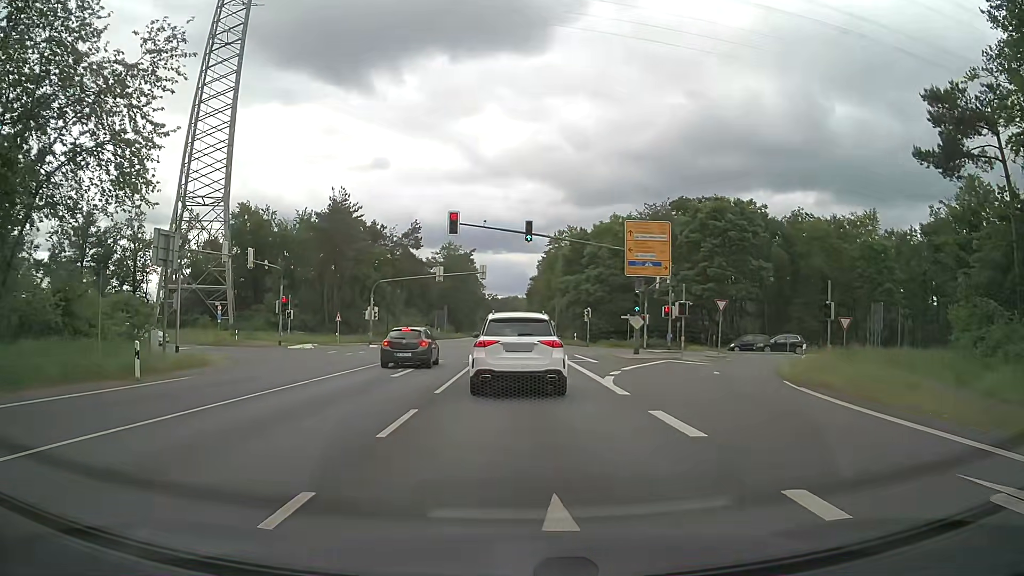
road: primary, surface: asphalt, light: Day
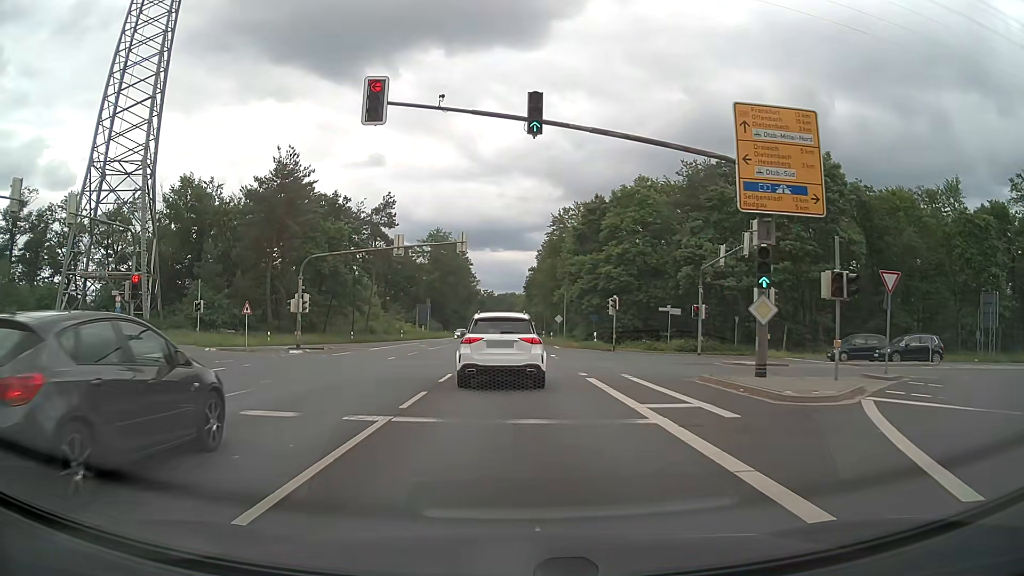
(+0.1, +20.3) m; 0°
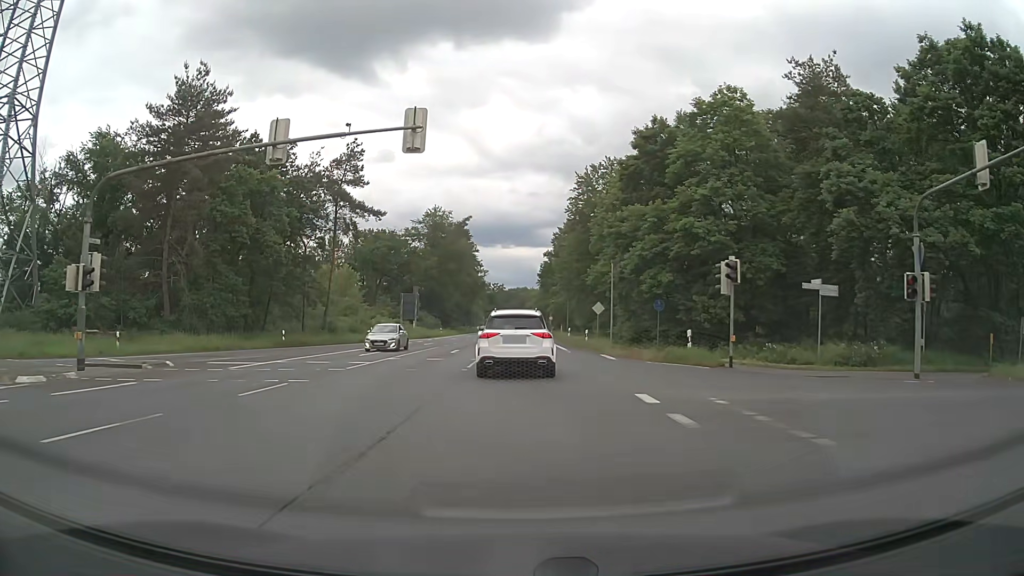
(-0.3, +24.1) m; -1°
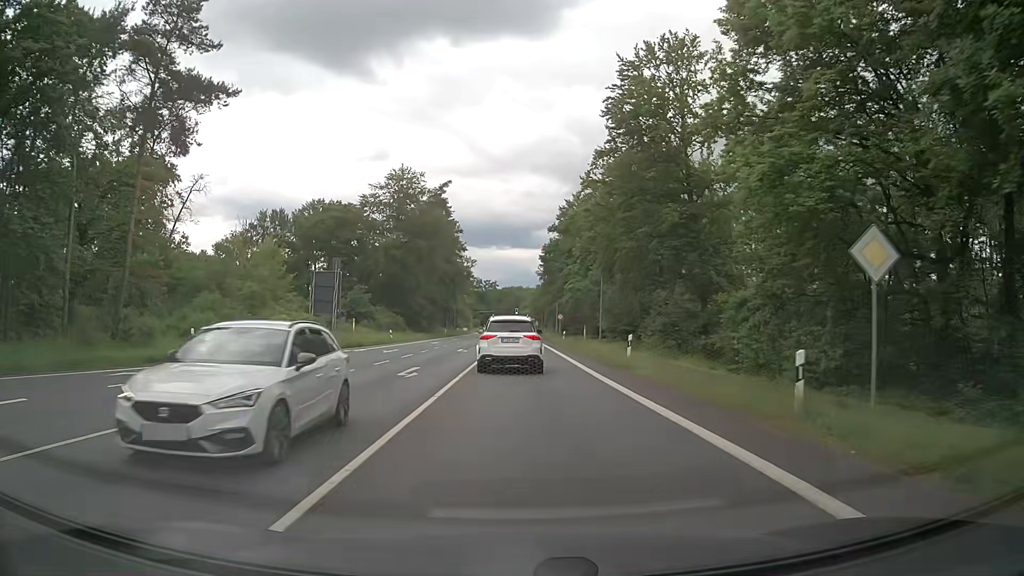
(+0.1, +34.2) m; +1°
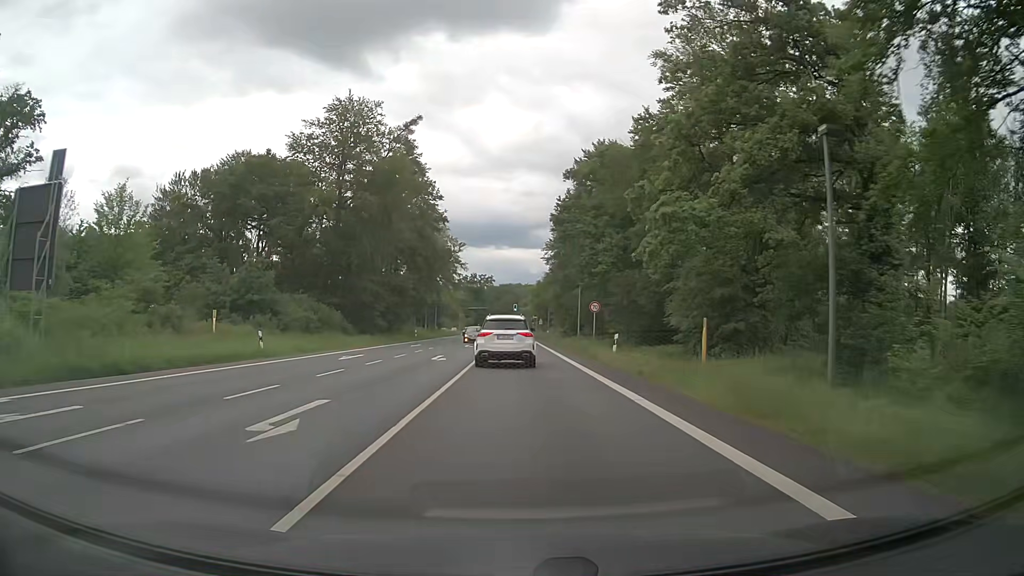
(-0.1, +31.4) m; 0°
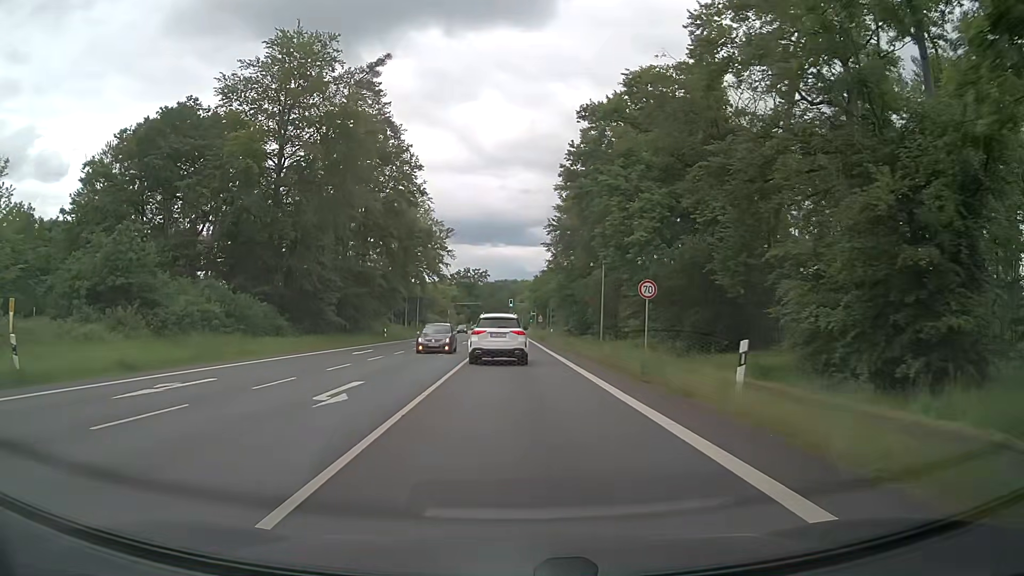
(0.0, +16.3) m; 0°
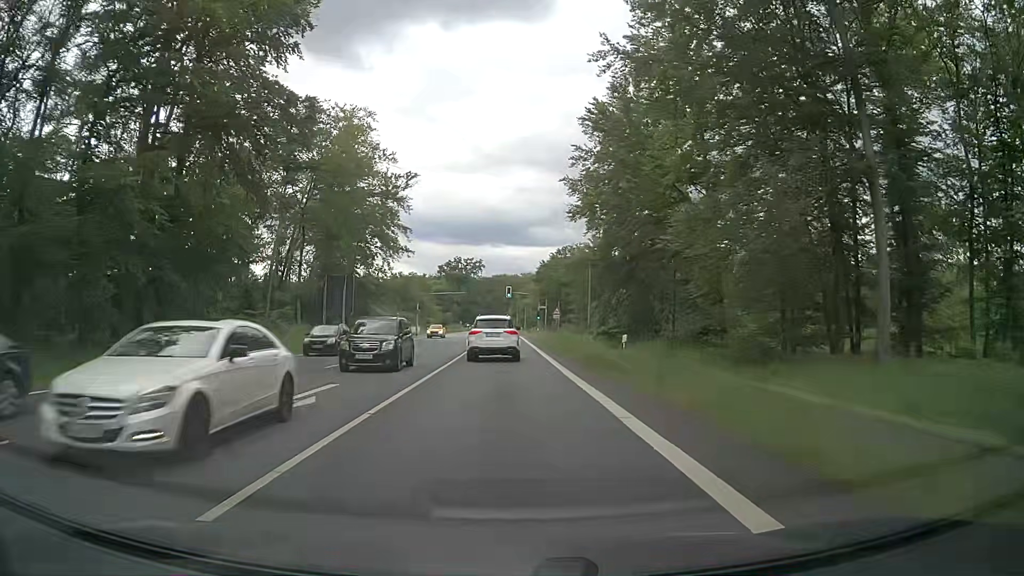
(+0.1, +40.8) m; 0°
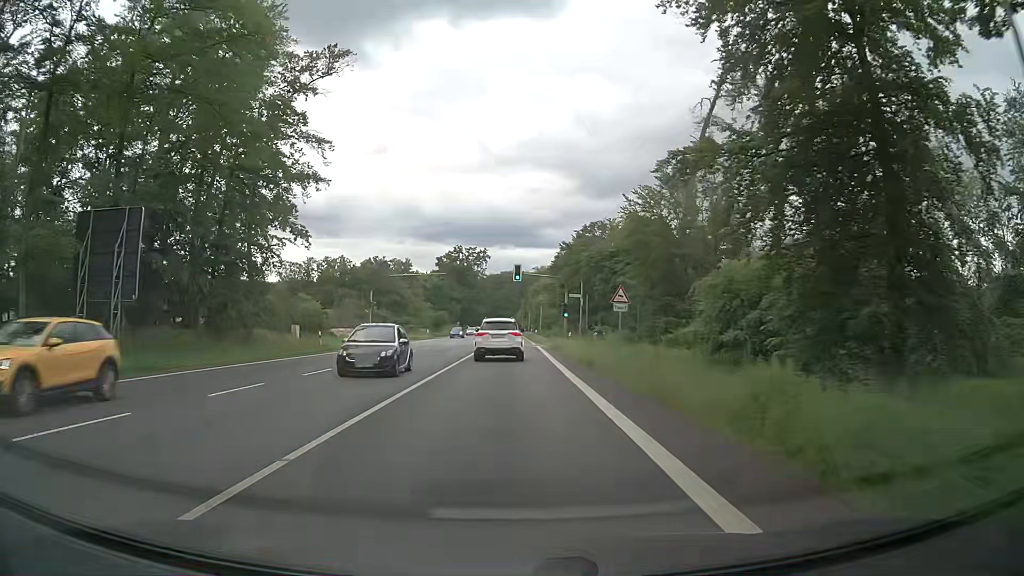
(0.0, +33.5) m; -1°
(0, +10) (0, +20) (0, +30) (0, +40) (0, +50) (0, +60) (0, +70) (0, +80) (0, +90) (0, +100) m
